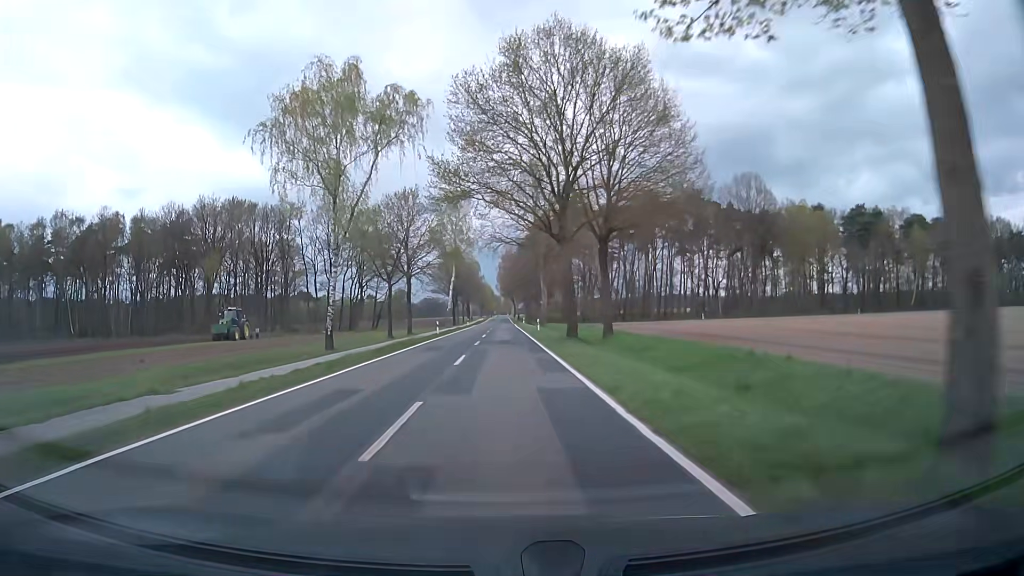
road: secondary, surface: asphalt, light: Day
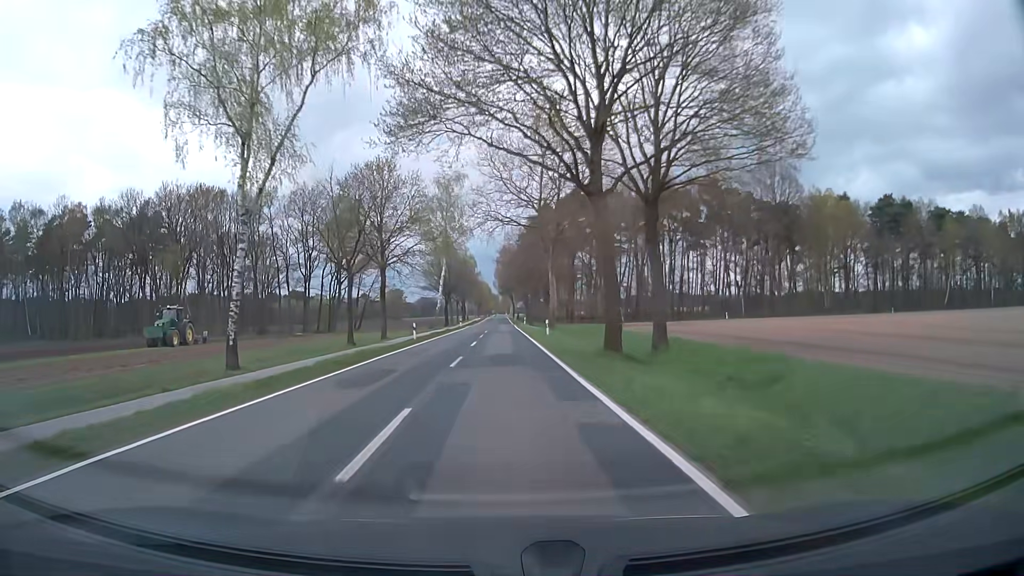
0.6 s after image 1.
(+0.1, +12.8) m; 0°
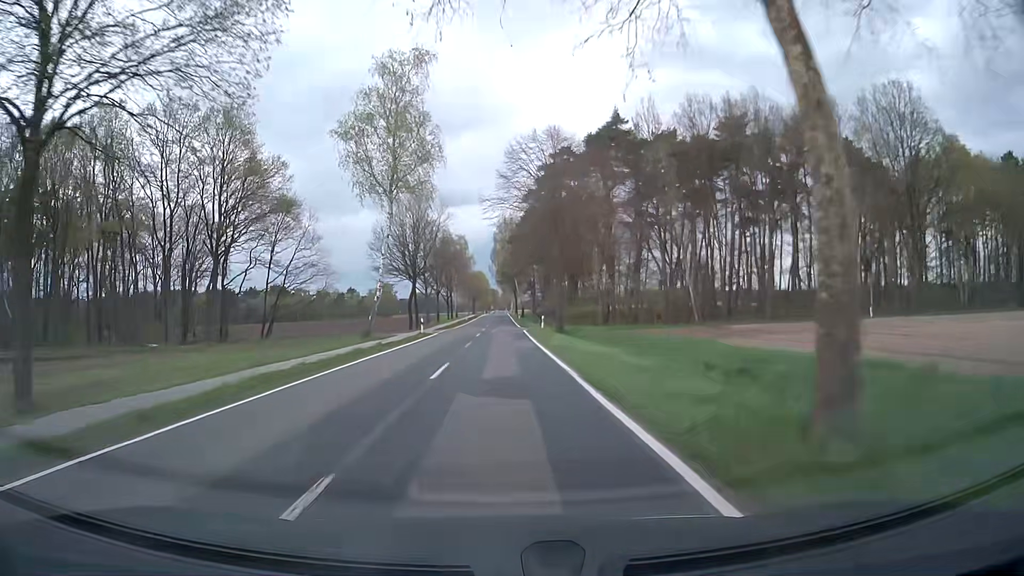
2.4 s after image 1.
(0.0, +40.3) m; 0°
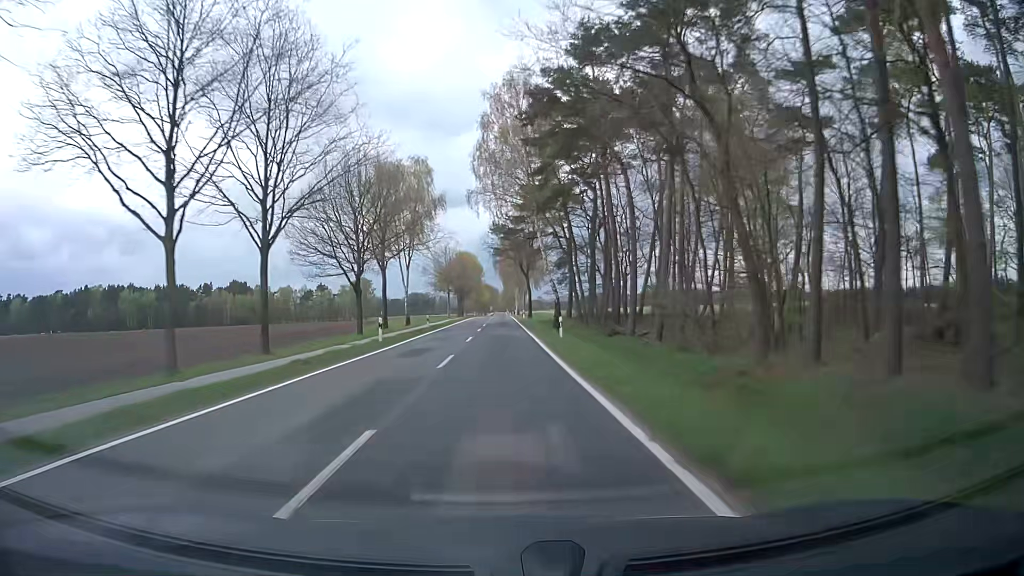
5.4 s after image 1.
(-0.4, +70.4) m; 0°
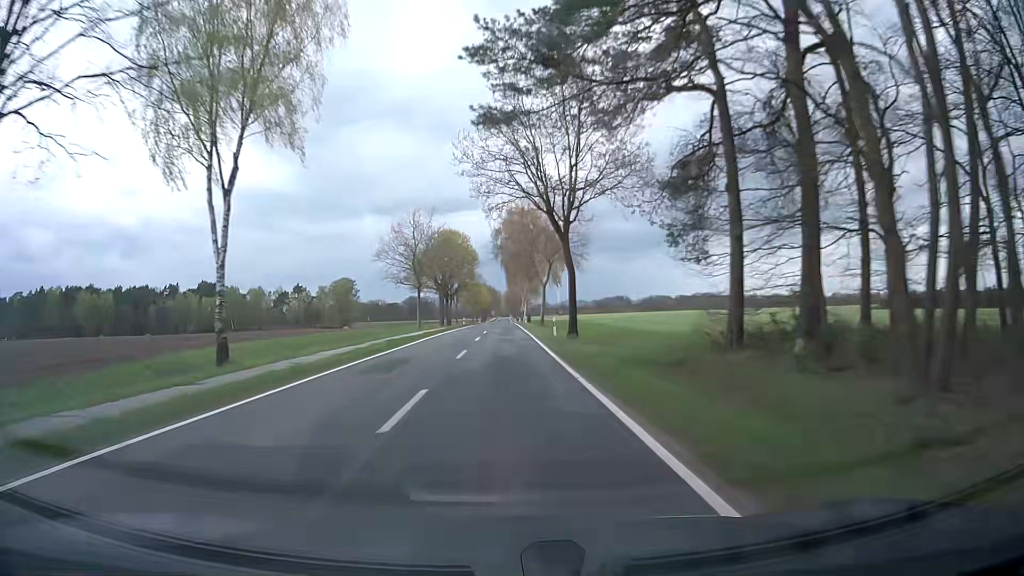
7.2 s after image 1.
(0.0, +44.2) m; 0°
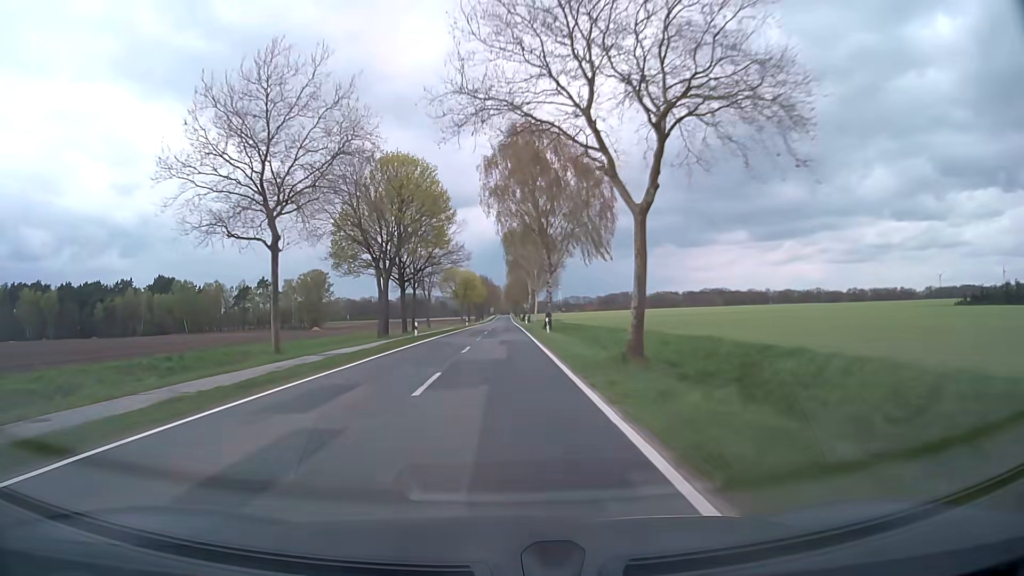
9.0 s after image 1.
(+0.4, +45.0) m; 0°
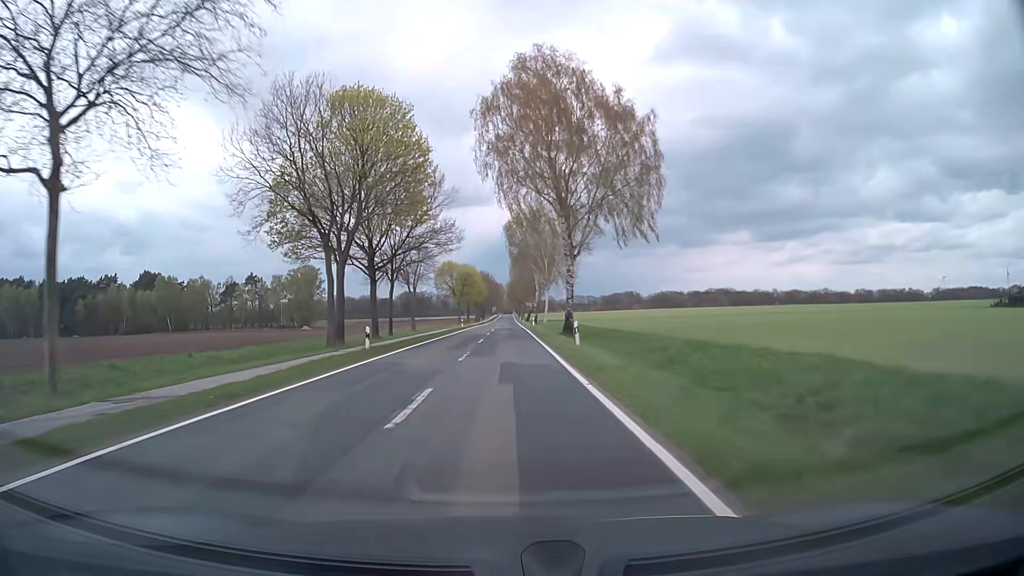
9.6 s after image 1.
(-0.1, +15.0) m; -1°
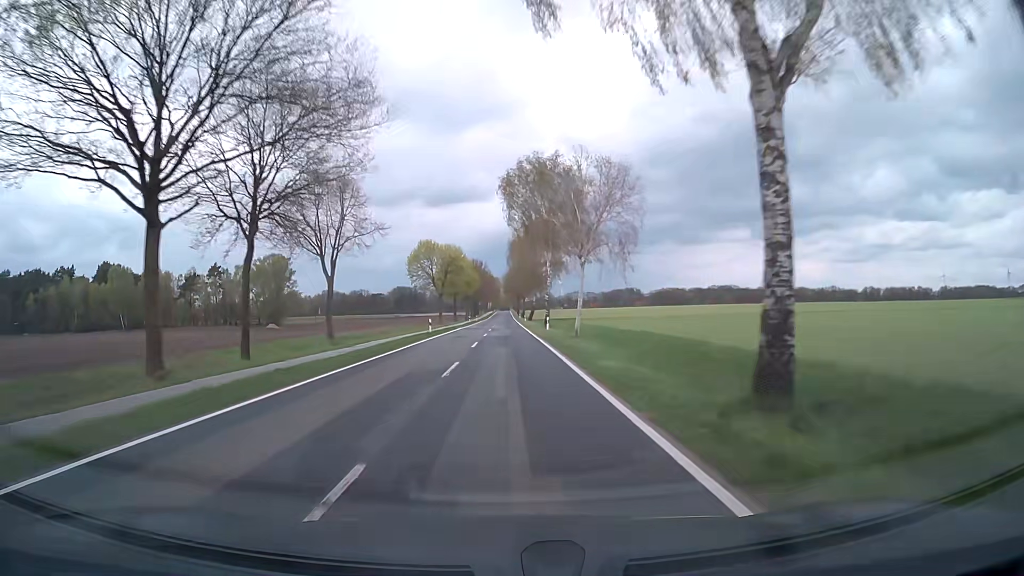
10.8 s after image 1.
(+0.1, +29.8) m; 0°
(0, +10) (0, +20) (0, +30) (0, +40) (0, +50) (0, +60) (0, +70) (0, +80) (0, +90) (0, +100) m
